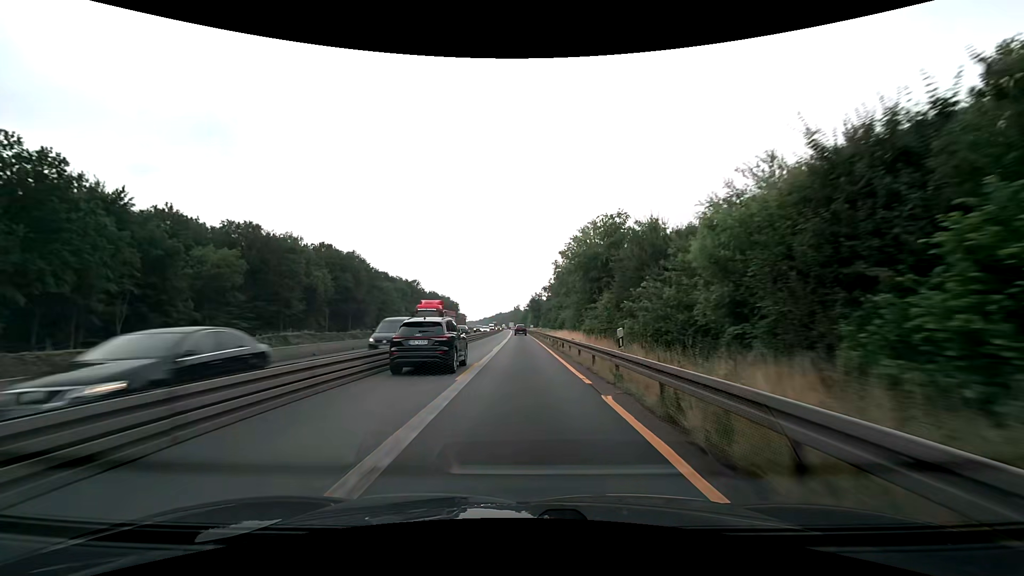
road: motorway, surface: asphalt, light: Day
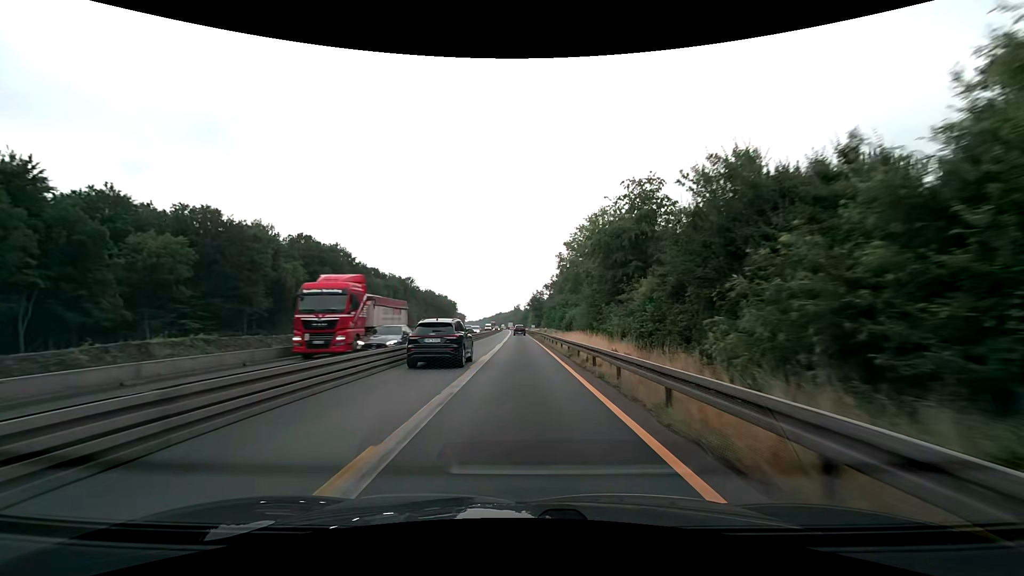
(0.0, +12.5) m; 0°
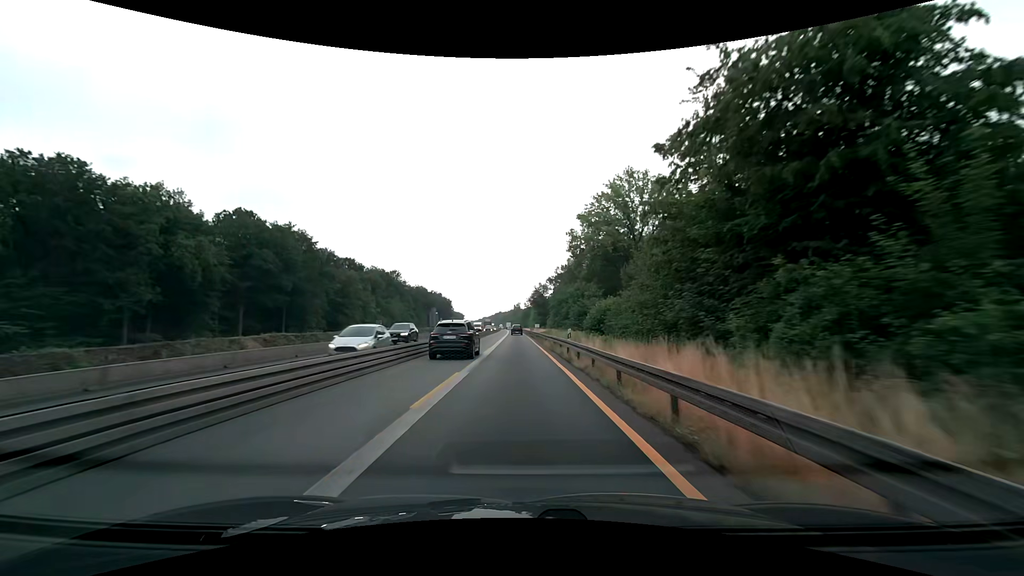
(0.0, +25.0) m; 0°
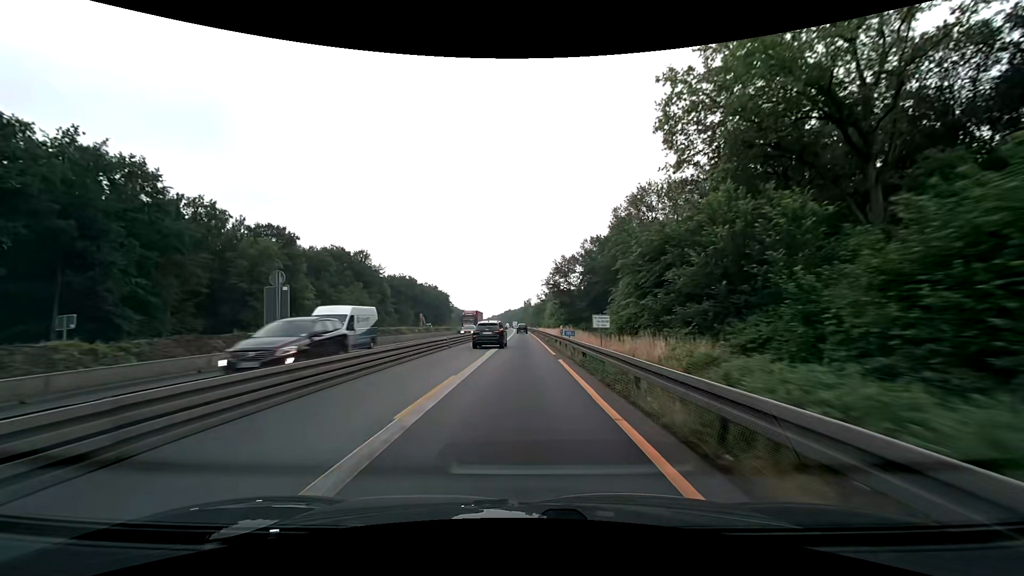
(-0.5, +50.1) m; -1°
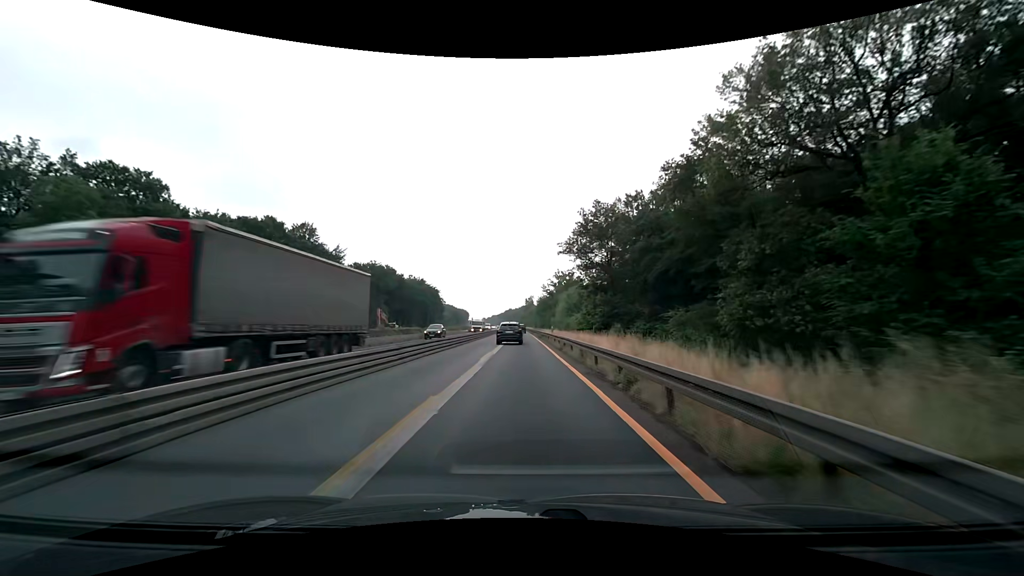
(-0.1, +37.6) m; 0°
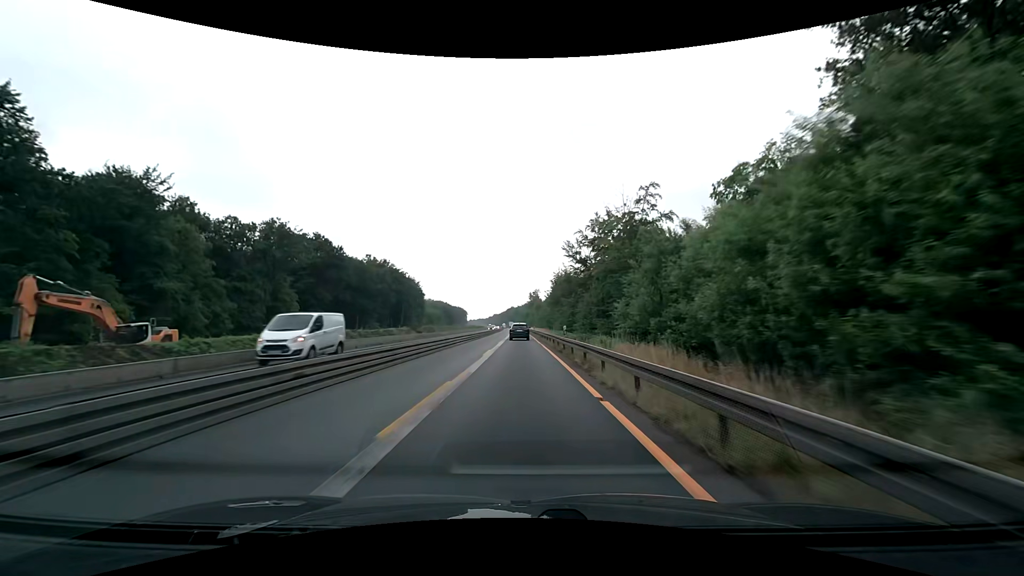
(-0.3, +62.7) m; -1°
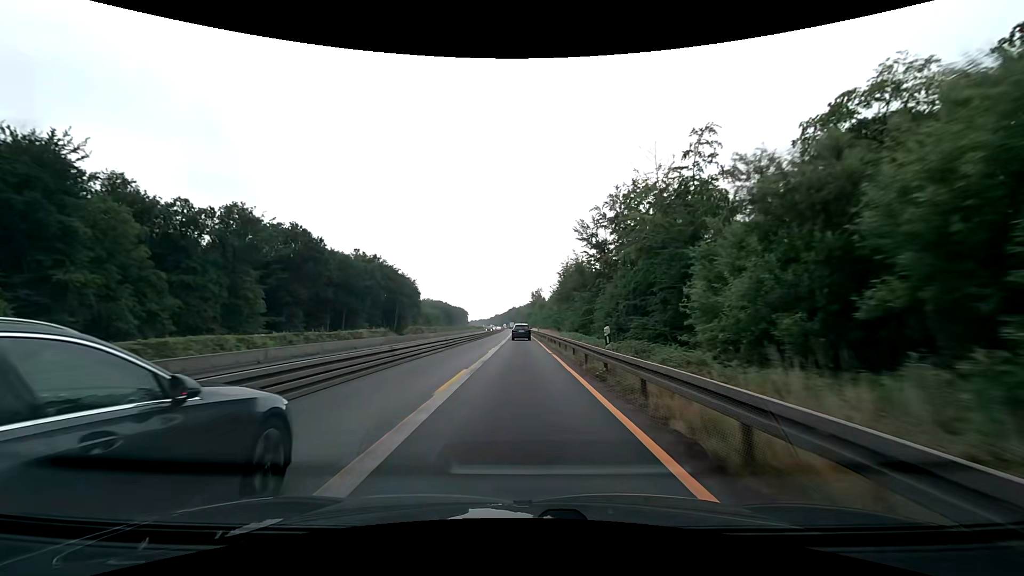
(0.0, +12.5) m; 0°
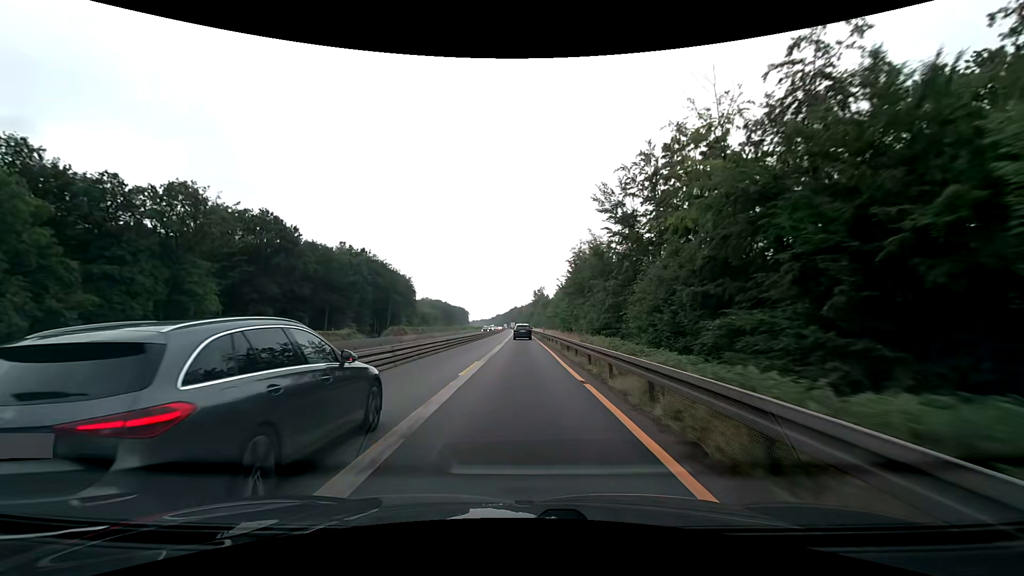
(0.0, +12.5) m; 0°
(0, +10) (0, +20) (0, +30) (0, +40) (0, +50) (0, +60) (-1, +70) (-1, +80) (-1, +90) (-1, +100) m
